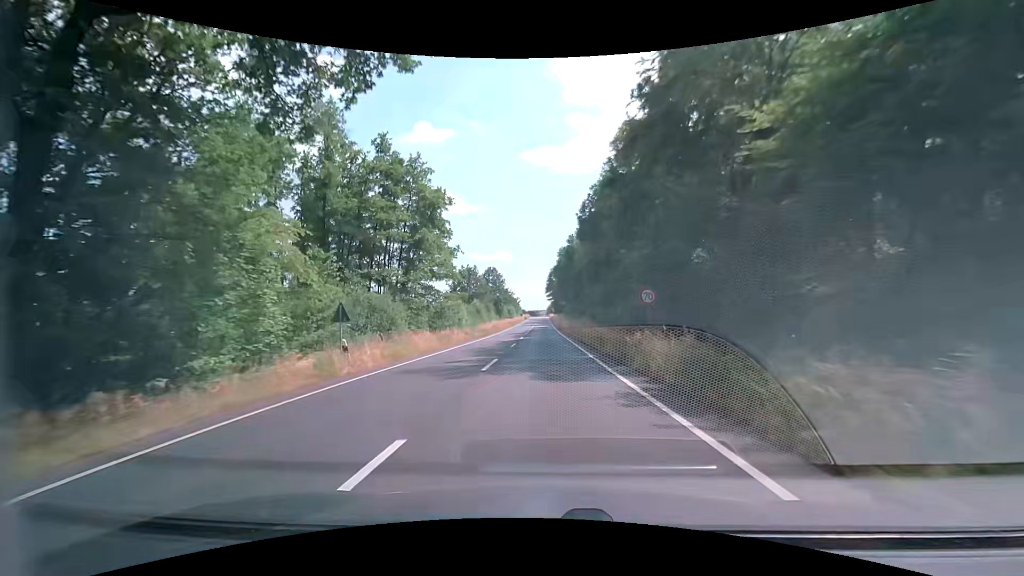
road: primary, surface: asphalt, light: Day
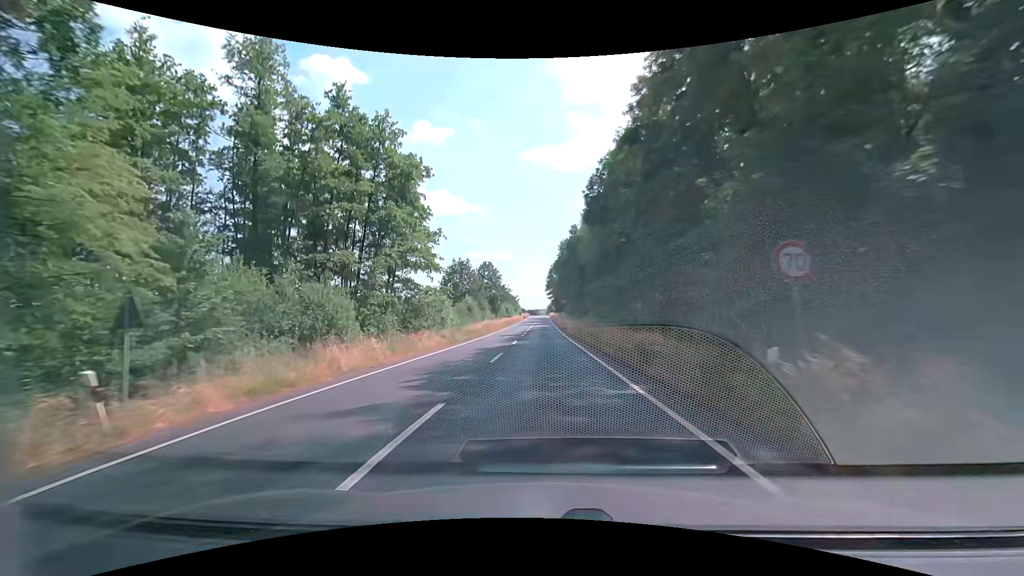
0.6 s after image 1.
(-0.1, +9.6) m; -1°
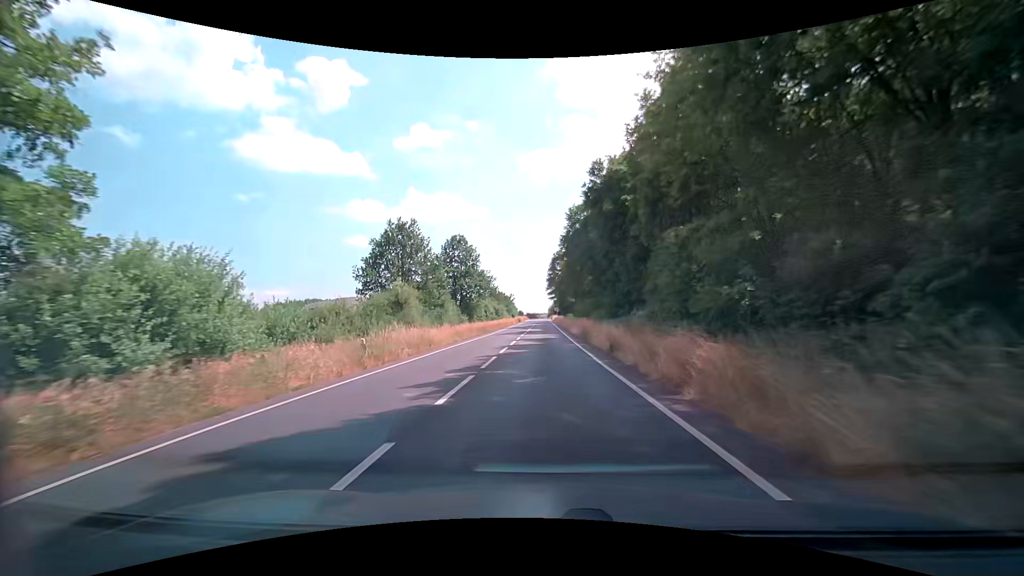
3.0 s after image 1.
(+0.2, +38.7) m; 0°
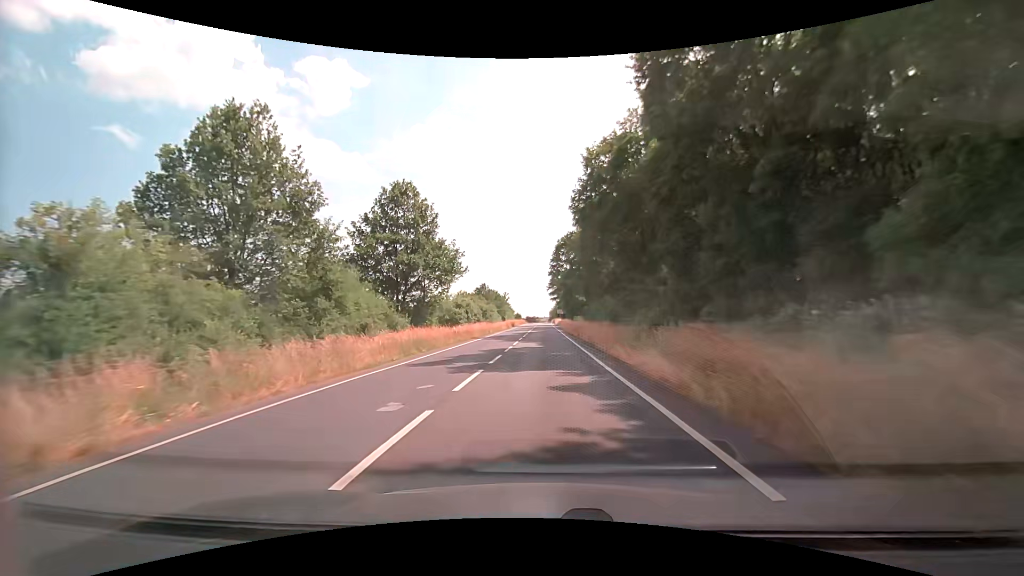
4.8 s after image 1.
(0.0, +29.2) m; 0°
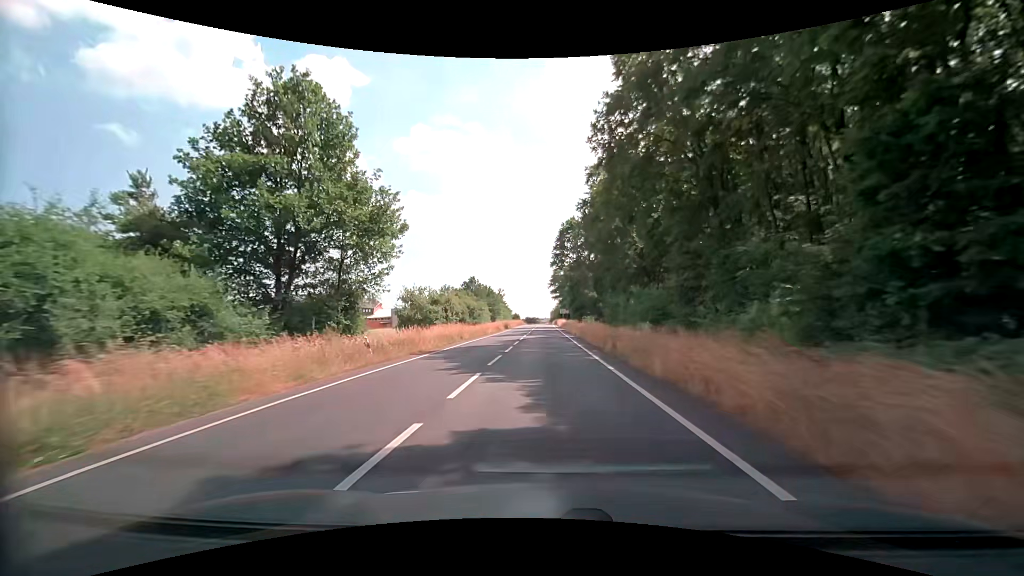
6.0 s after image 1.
(0.0, +19.4) m; 0°
(0, +10) (0, +20) (0, +30) (0, +40) (0, +50) (0, +60) (0, +70) (0, +80) (0, +90) (0, +100) m
